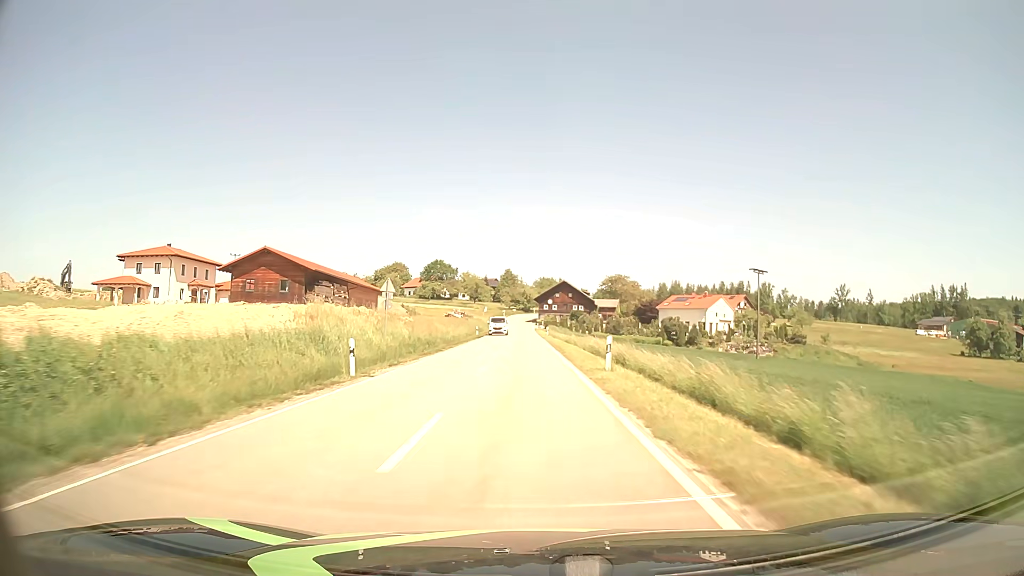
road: tertiary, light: Day
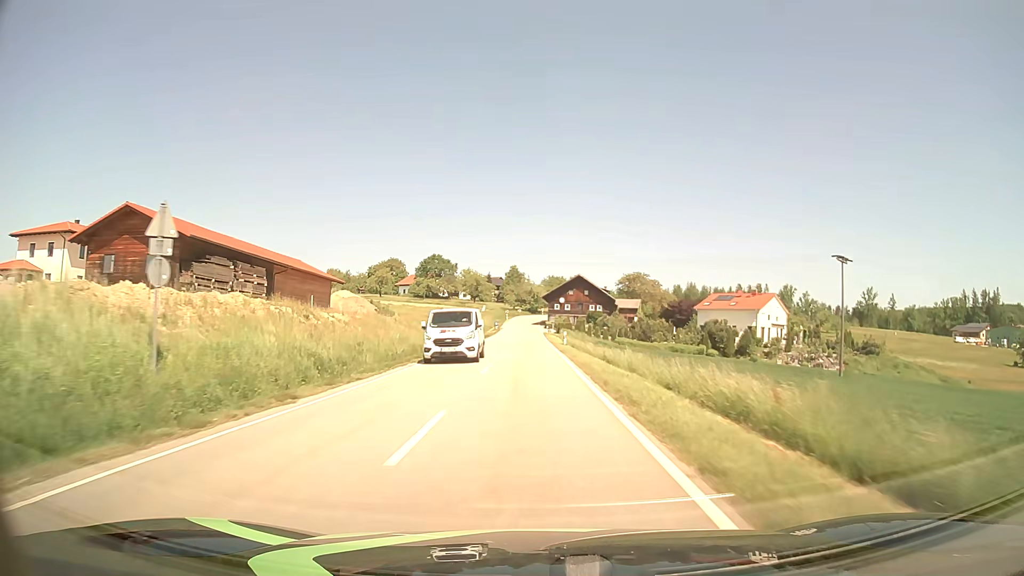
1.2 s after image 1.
(-0.2, +23.7) m; -1°
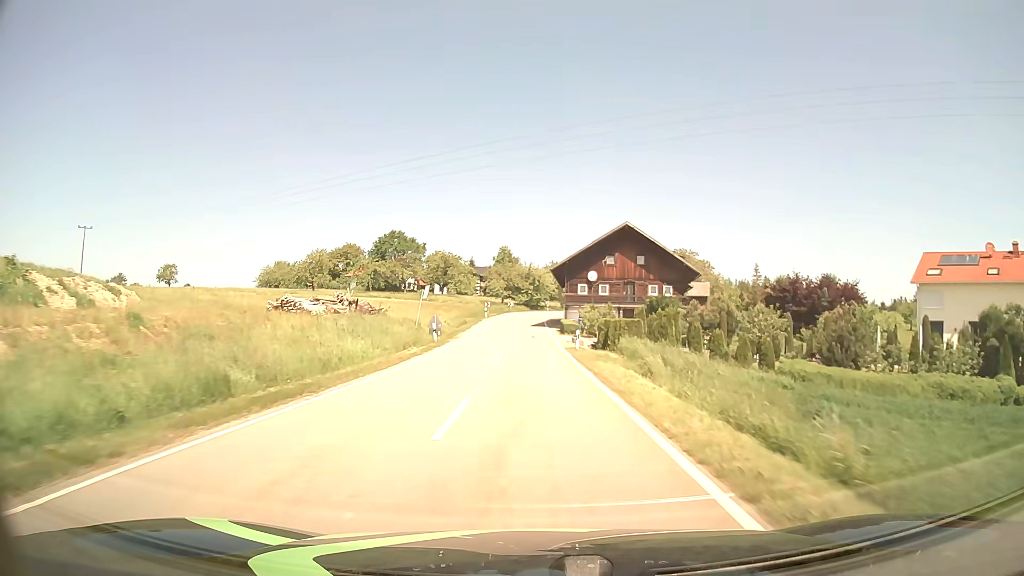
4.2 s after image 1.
(-0.2, +58.8) m; 0°
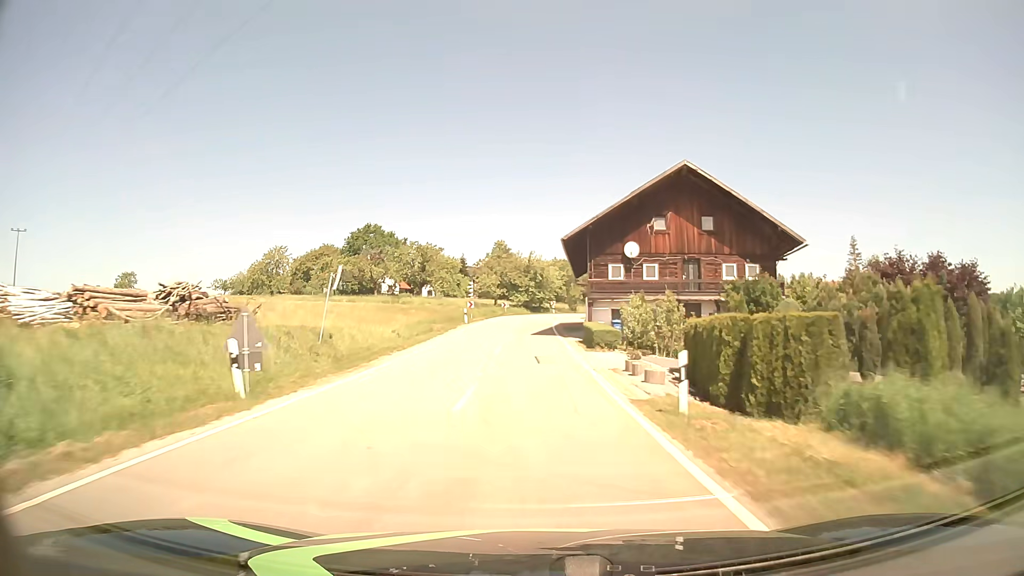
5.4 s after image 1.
(0.0, +22.5) m; 0°
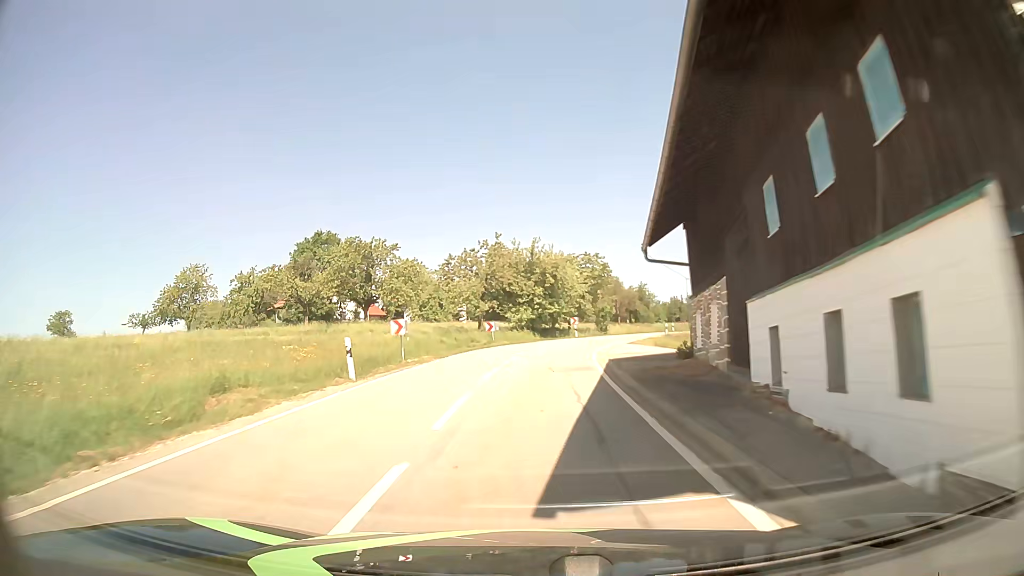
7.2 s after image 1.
(-0.1, +31.0) m; -1°
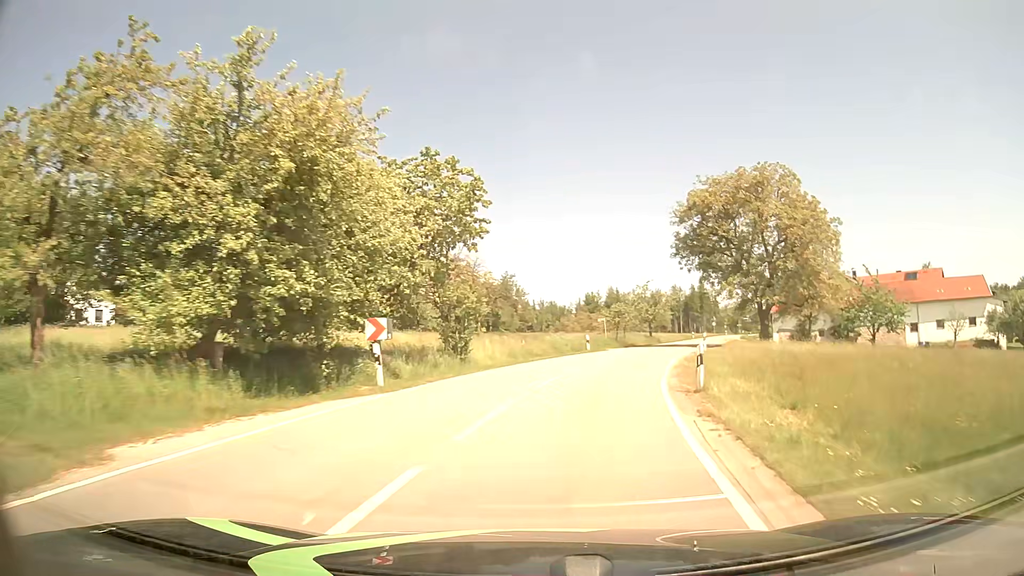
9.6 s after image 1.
(+2.6, +35.9) m; +13°
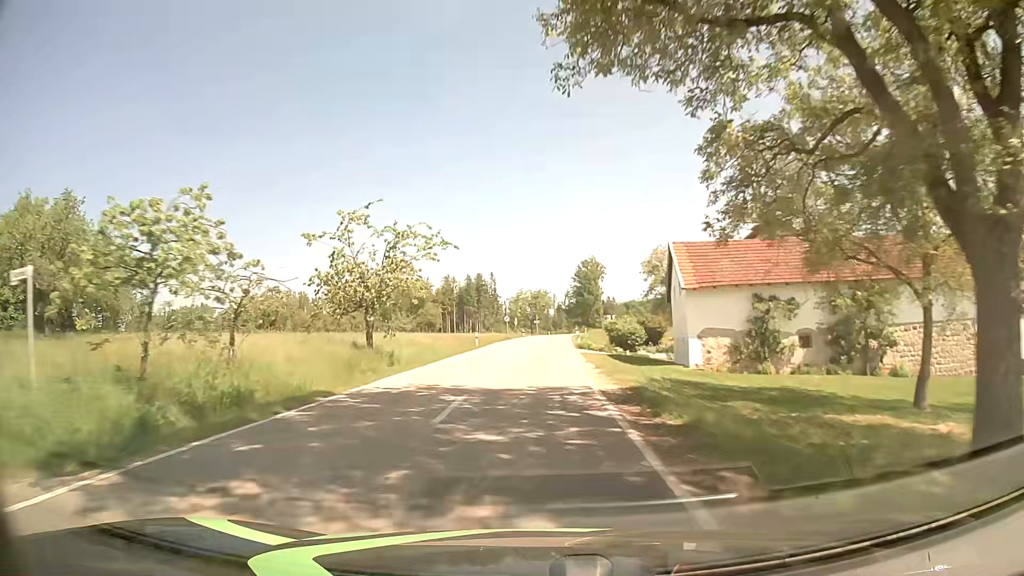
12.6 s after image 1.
(+9.8, +44.9) m; +19°
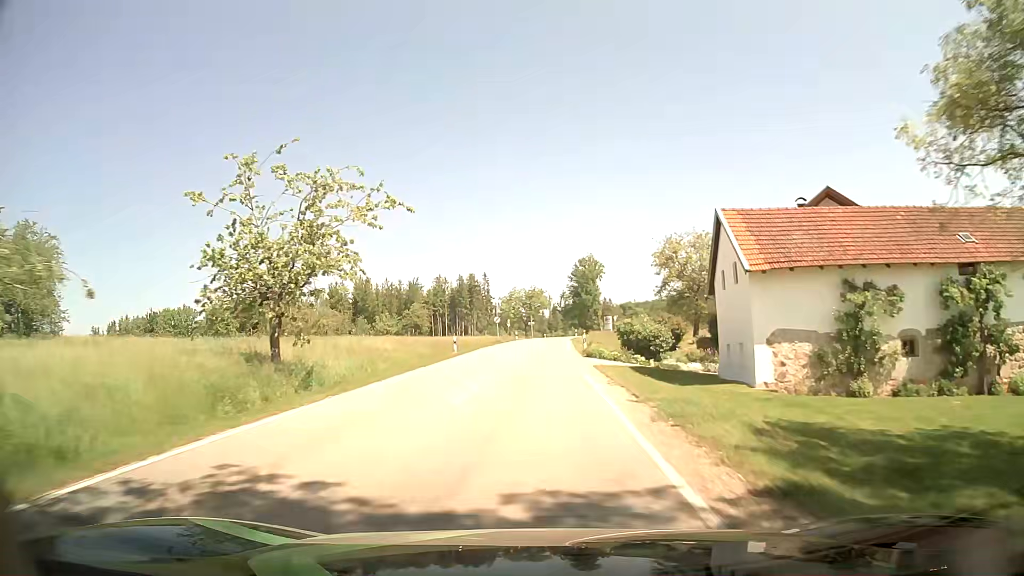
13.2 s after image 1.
(+0.1, +9.9) m; 0°
(0, +10) (0, +20) (+1, +30) (+1, +40) (+1, +50) (+2, +60) (+3, +70) (+3, +80) (+4, +90) (+5, +100) m
